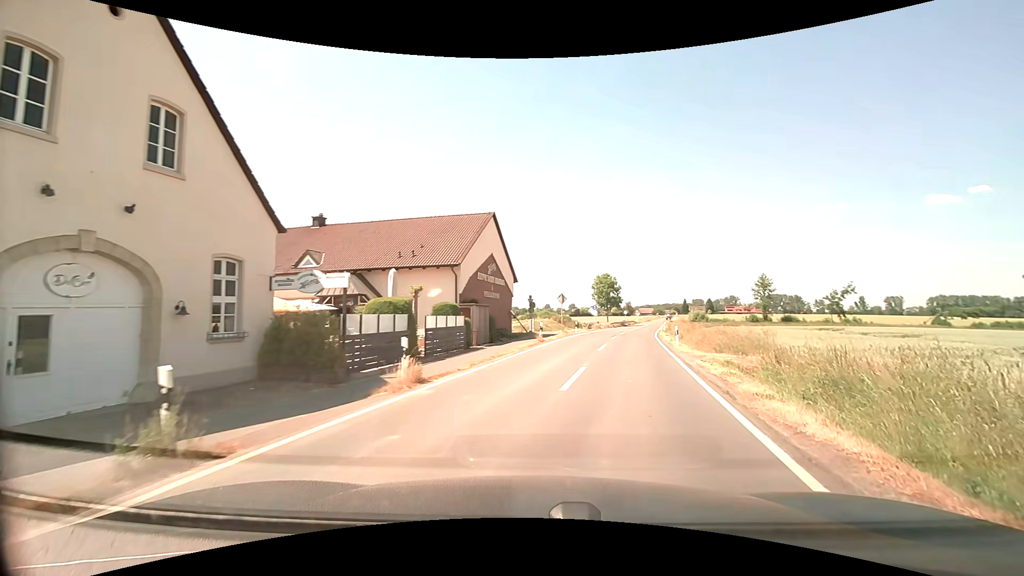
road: secondary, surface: asphalt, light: Day
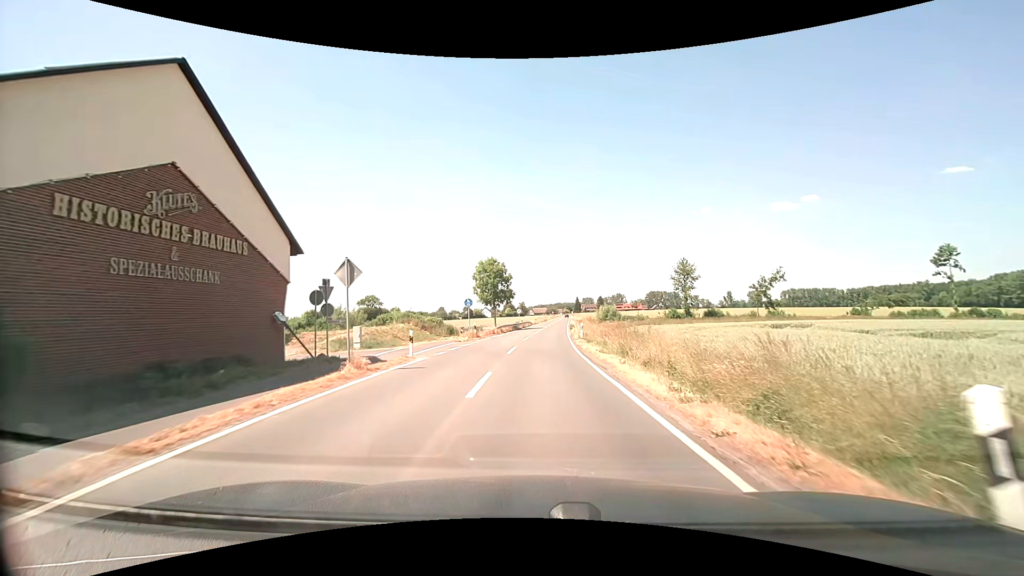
(+3.9, +23.8) m; +12°
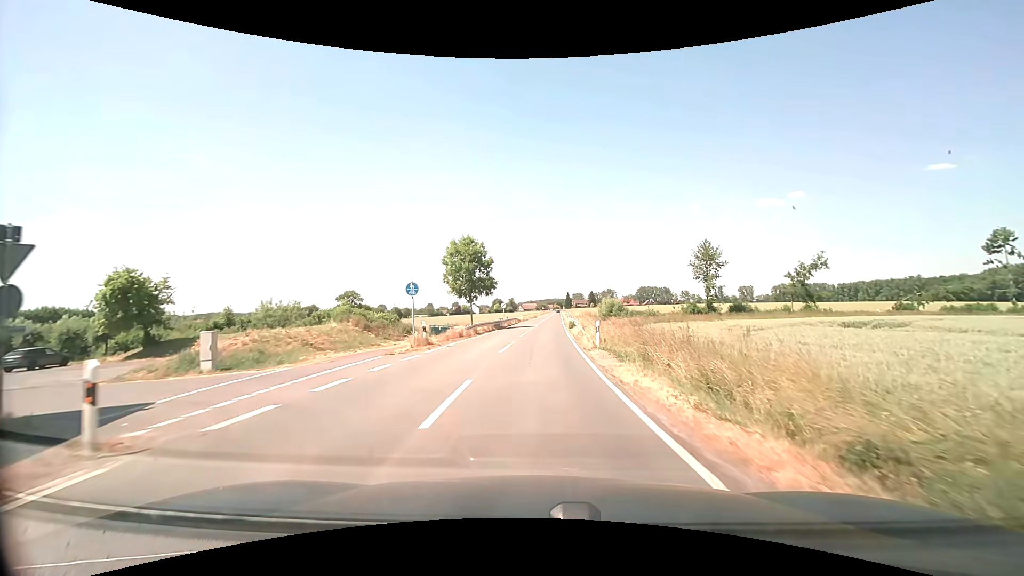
(+0.1, +13.5) m; +1°
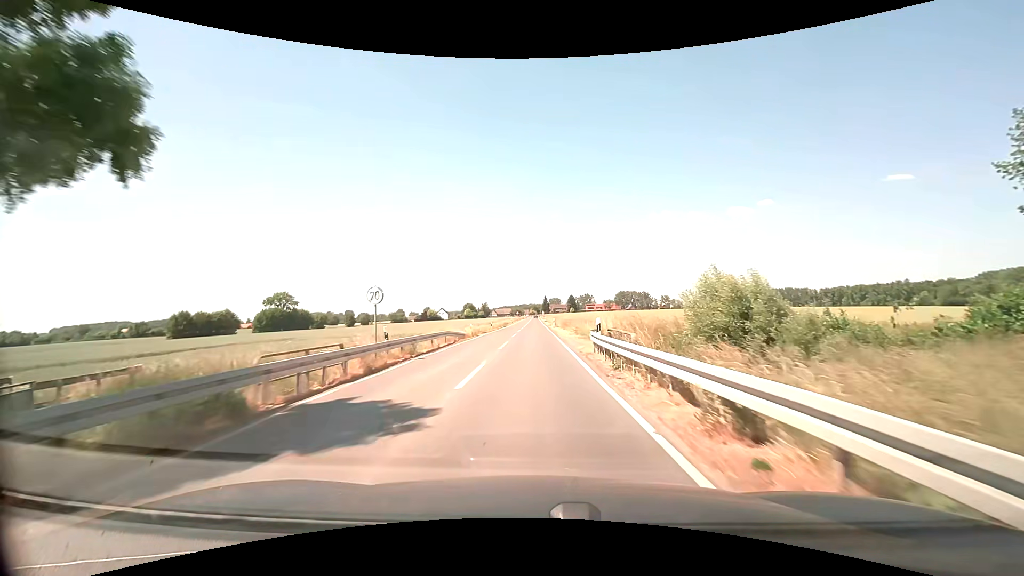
(+0.9, +41.2) m; +3°
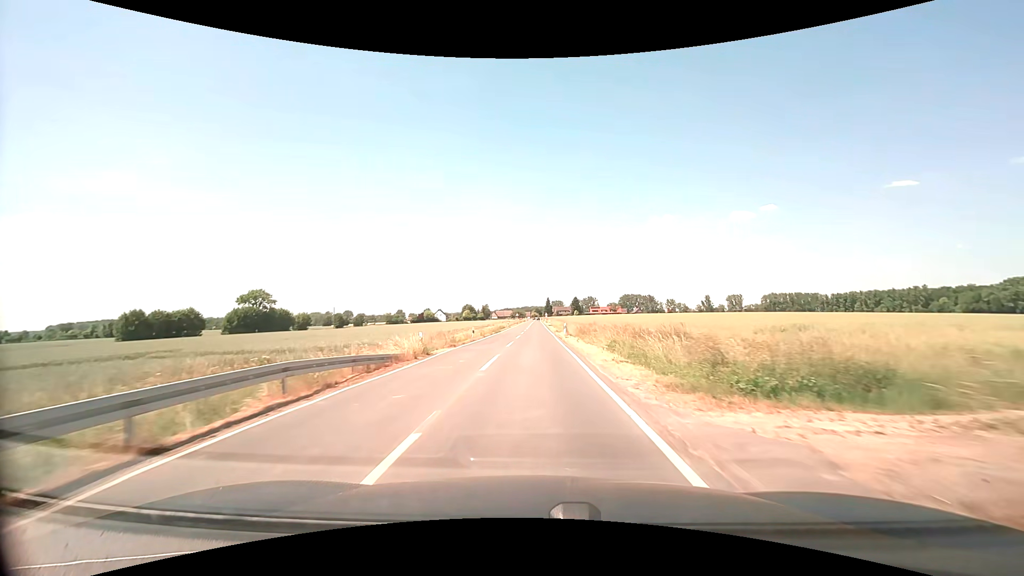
(0.0, +19.2) m; 0°
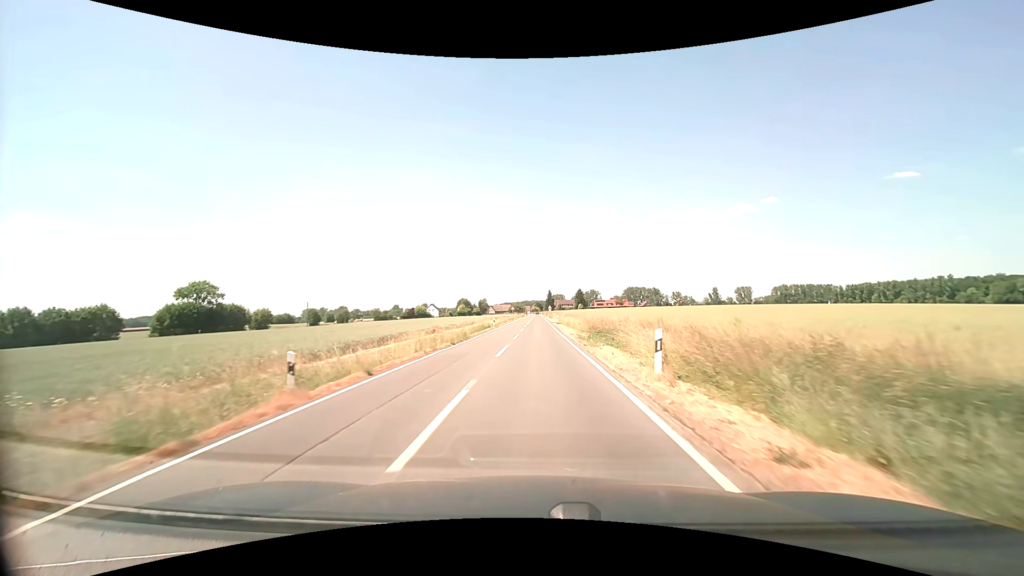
(0.0, +30.7) m; 0°
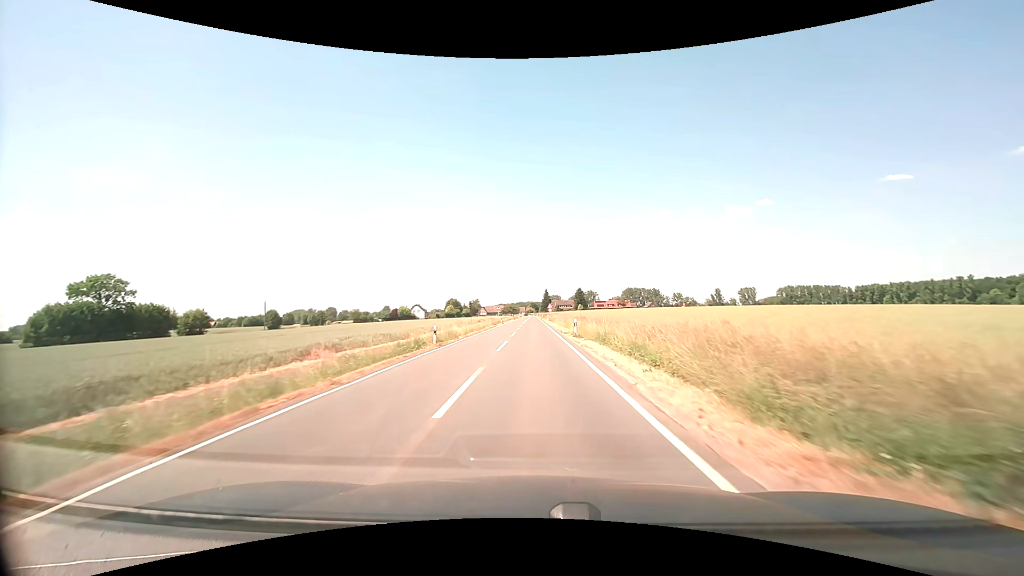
(+0.1, +31.5) m; 0°
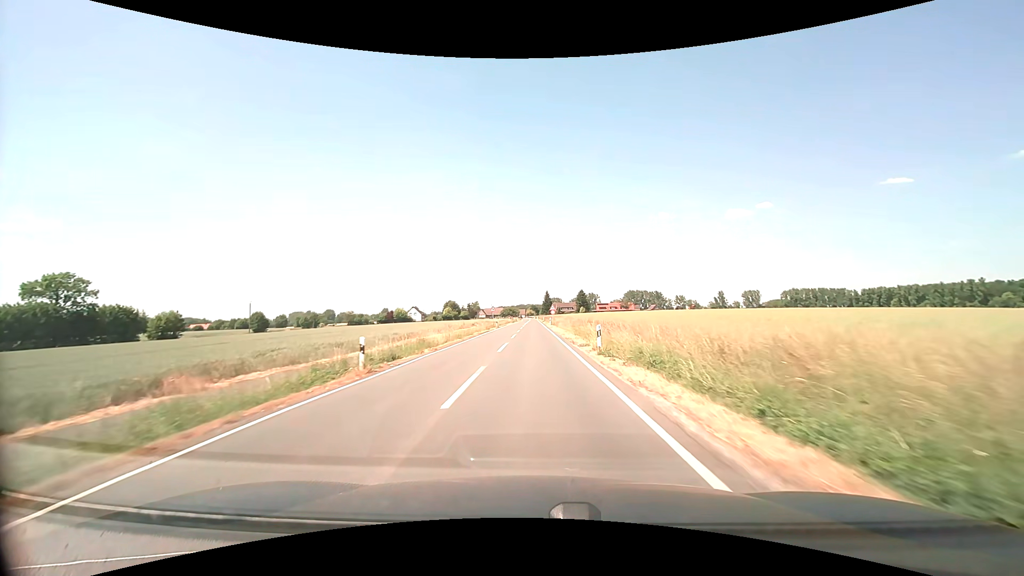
(0.0, +10.6) m; 0°
(0, +10) (0, +20) (0, +30) (0, +40) (0, +50) (0, +60) (0, +70) (0, +80) (0, +90) (0, +100) m
